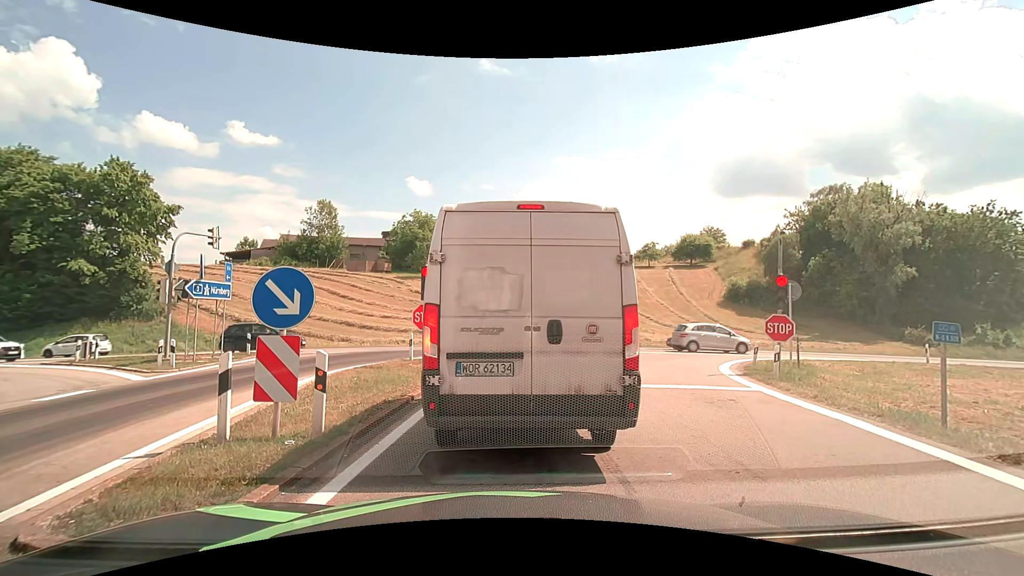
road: motorway_link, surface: asphalt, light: Day
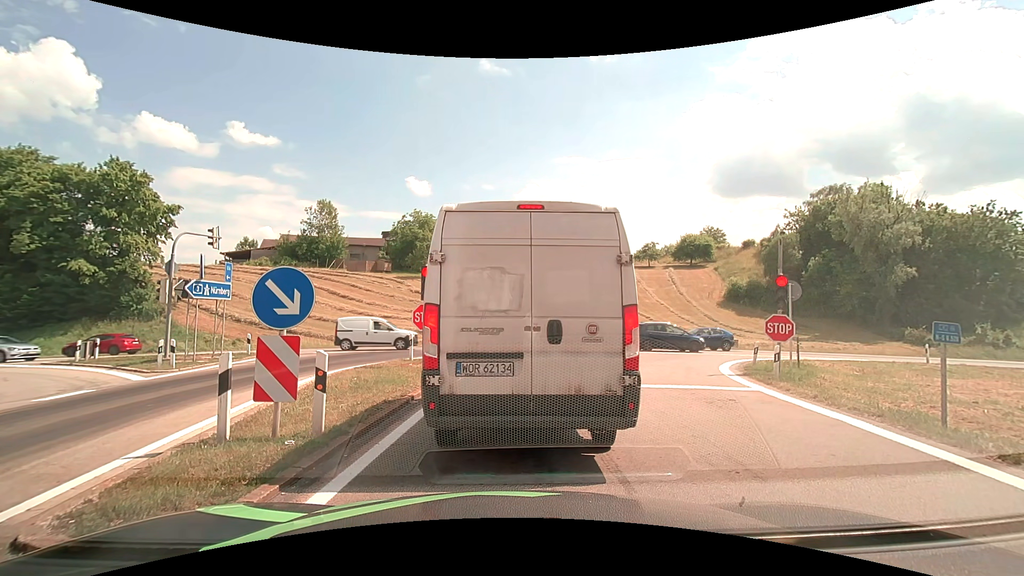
(0.0, 0.0) m; 0°
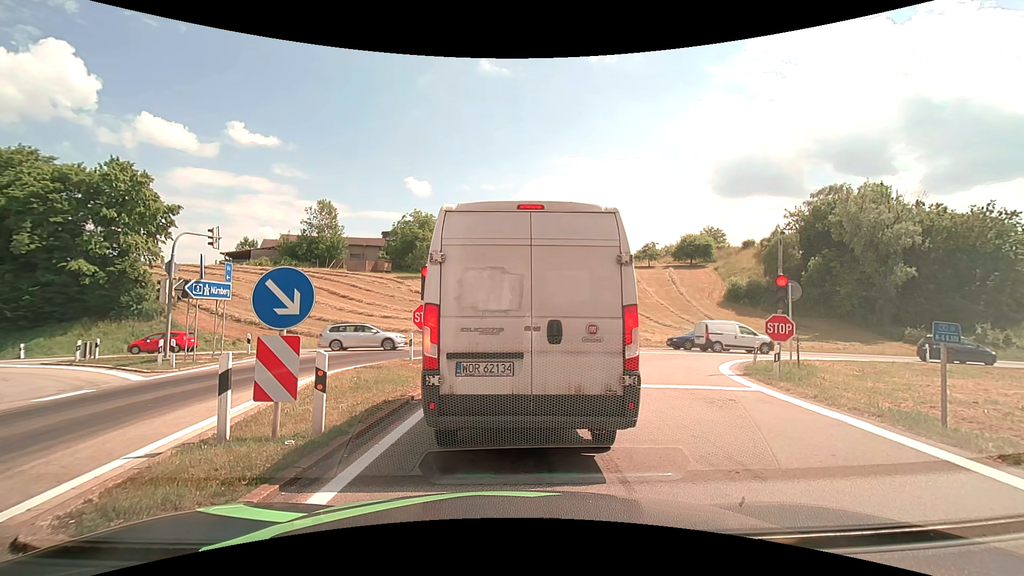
(0.0, 0.0) m; 0°
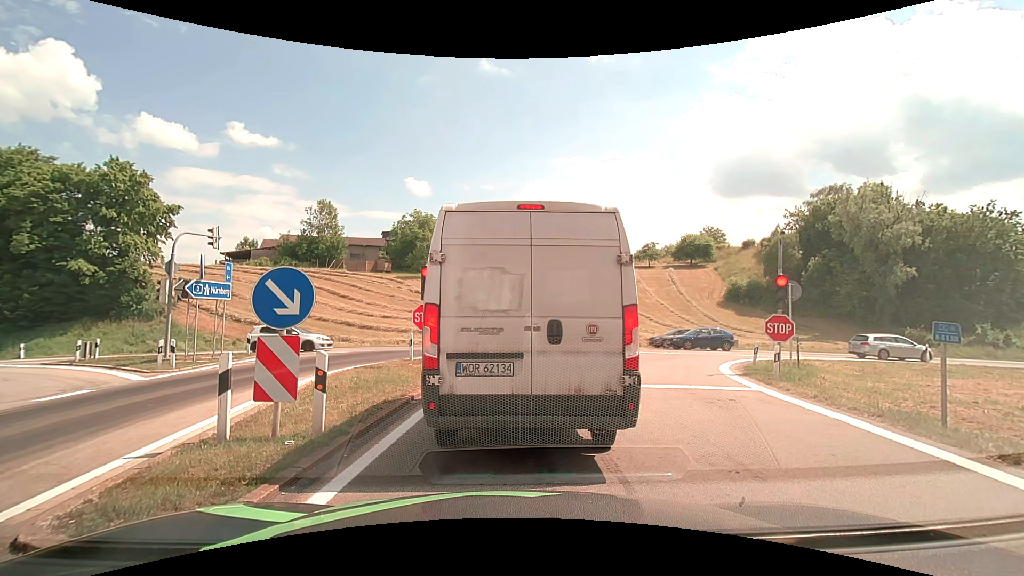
(0.0, 0.0) m; 0°
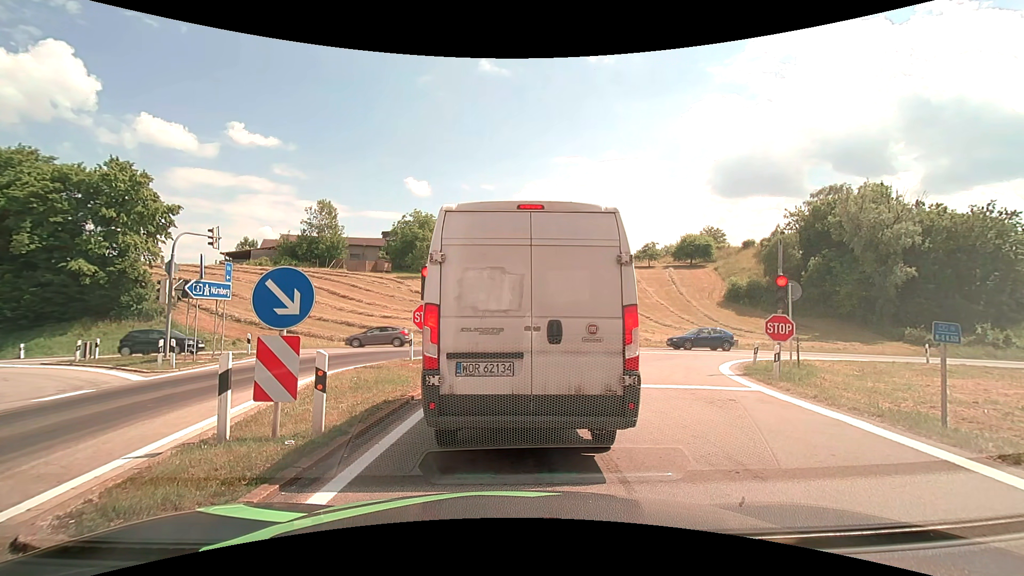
(0.0, 0.0) m; 0°
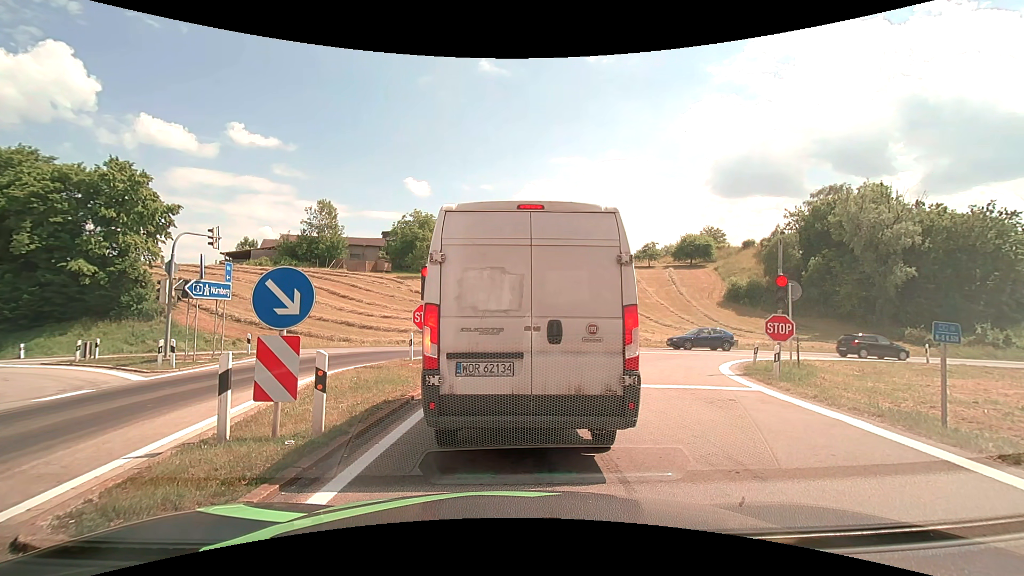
(0.0, 0.0) m; 0°
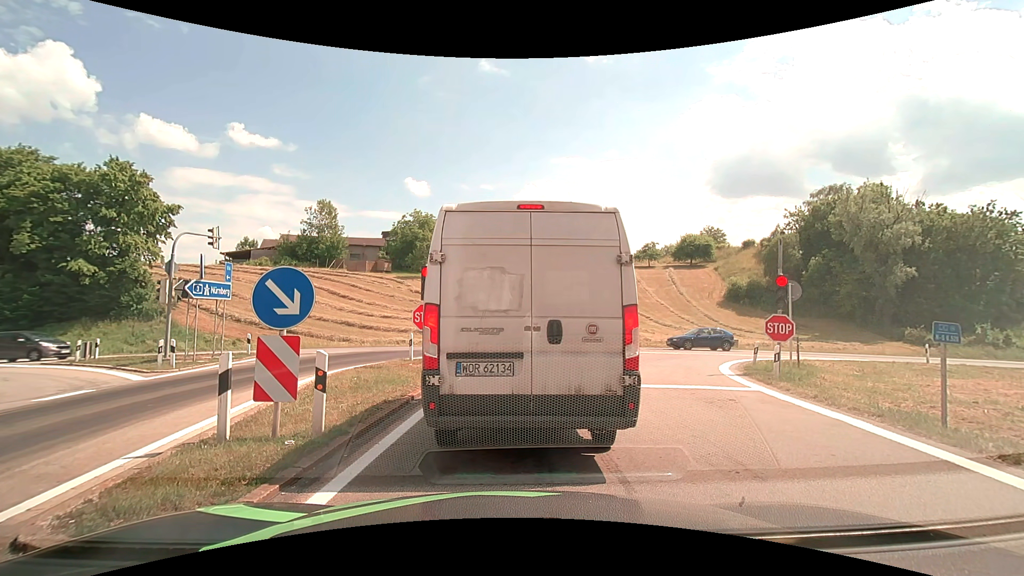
(0.0, 0.0) m; 0°
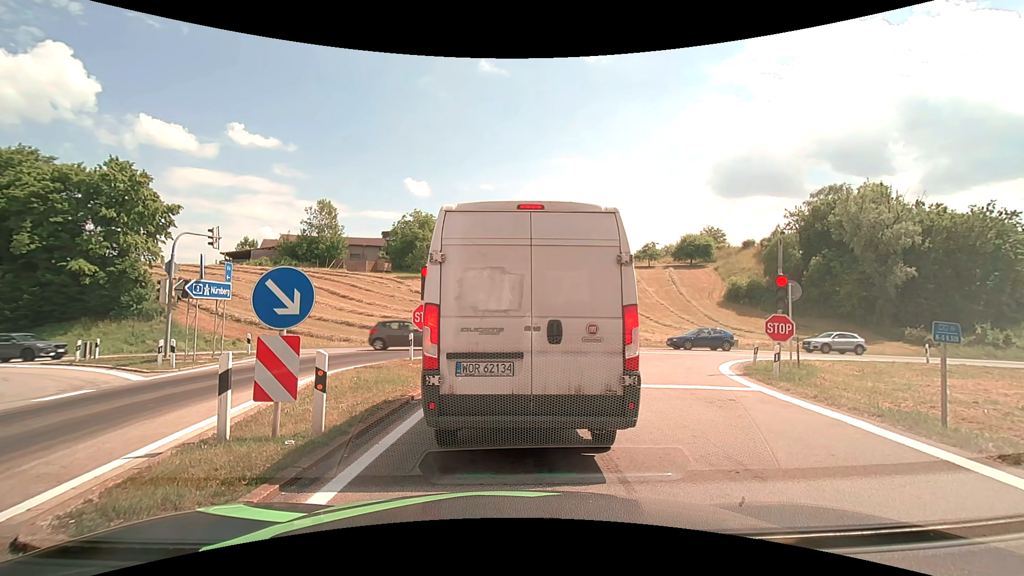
(0.0, 0.0) m; 0°
(0, +10) (0, +20) (-4, +29) (-13, +34) (-22, +36) (-32, +36) (-42, +36) (-52, +36) (-62, +36) (-72, +36) m
